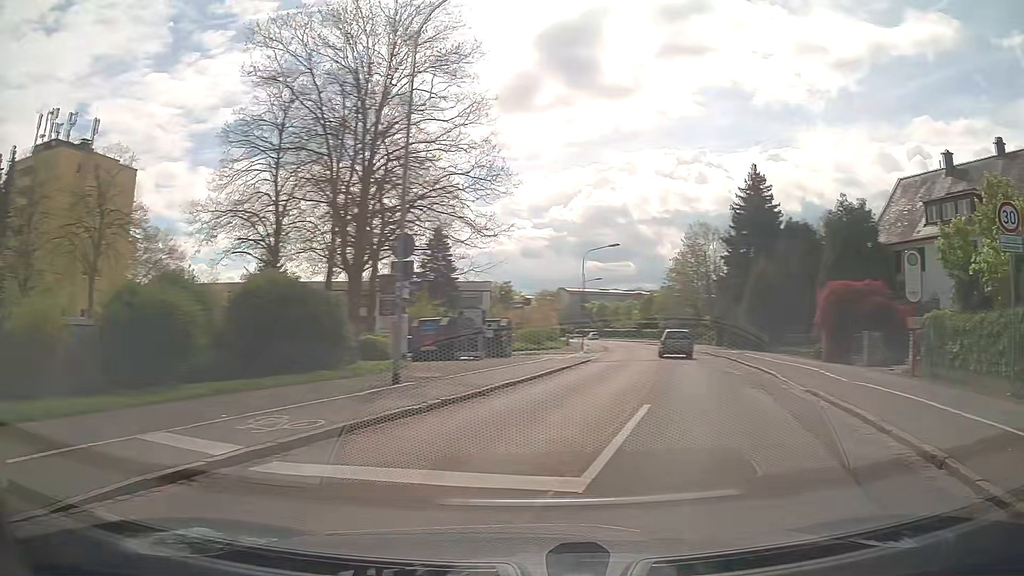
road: tertiary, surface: asphalt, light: Day
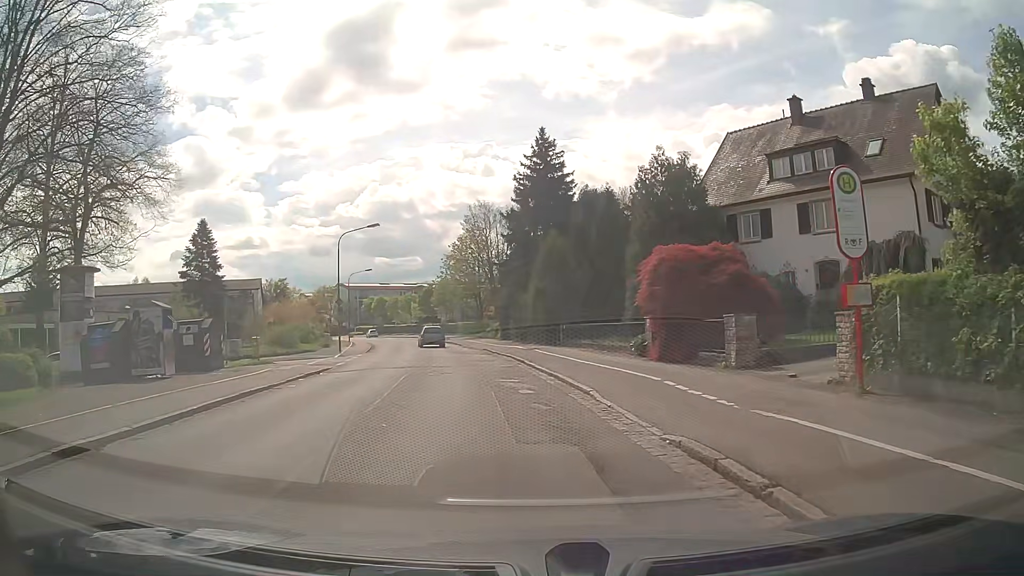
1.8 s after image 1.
(+2.0, +8.6) m; +16°
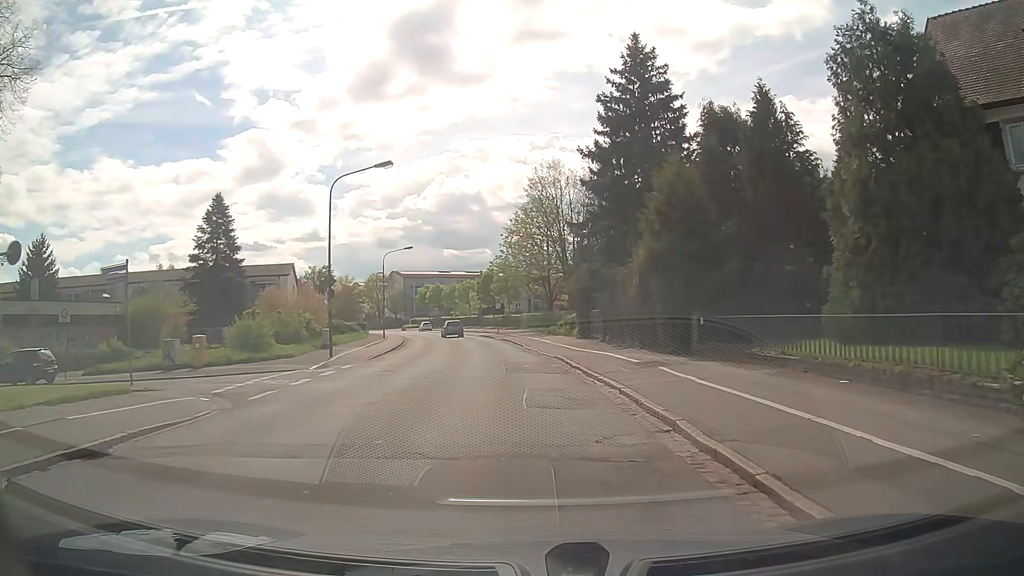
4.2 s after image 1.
(-1.0, +16.1) m; -6°
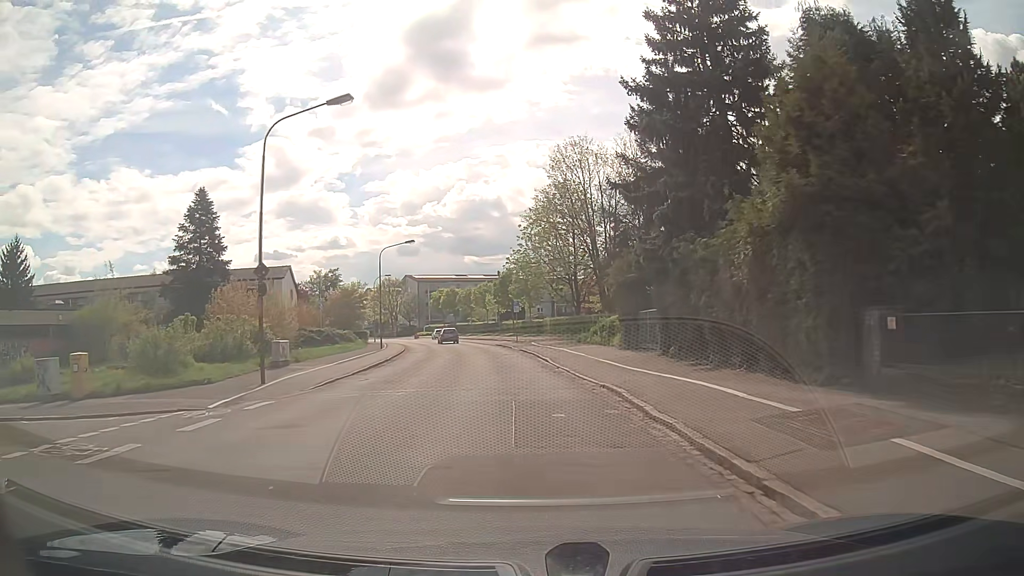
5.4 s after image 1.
(-0.1, +9.8) m; -2°
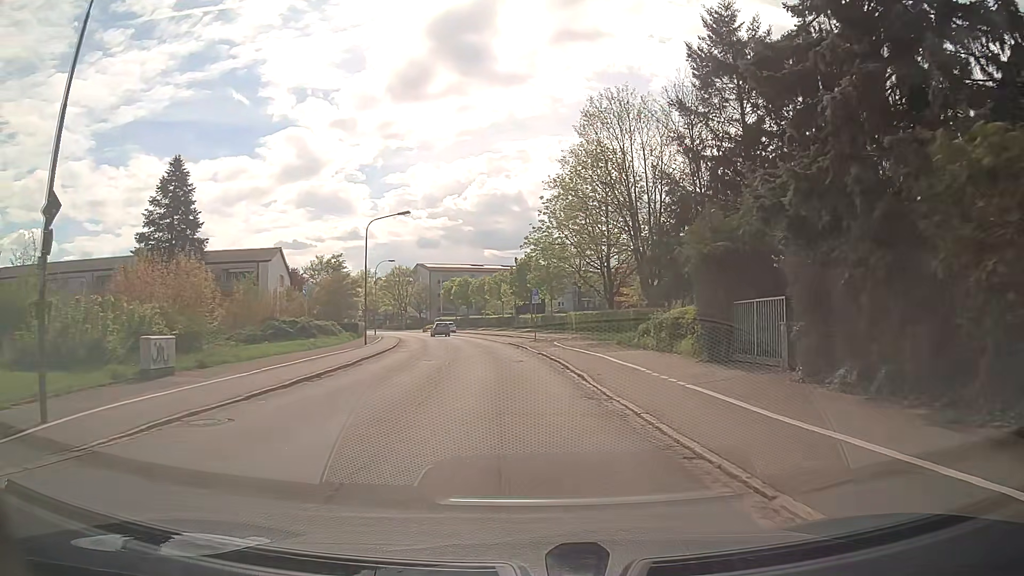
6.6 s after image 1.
(-0.1, +10.6) m; -2°
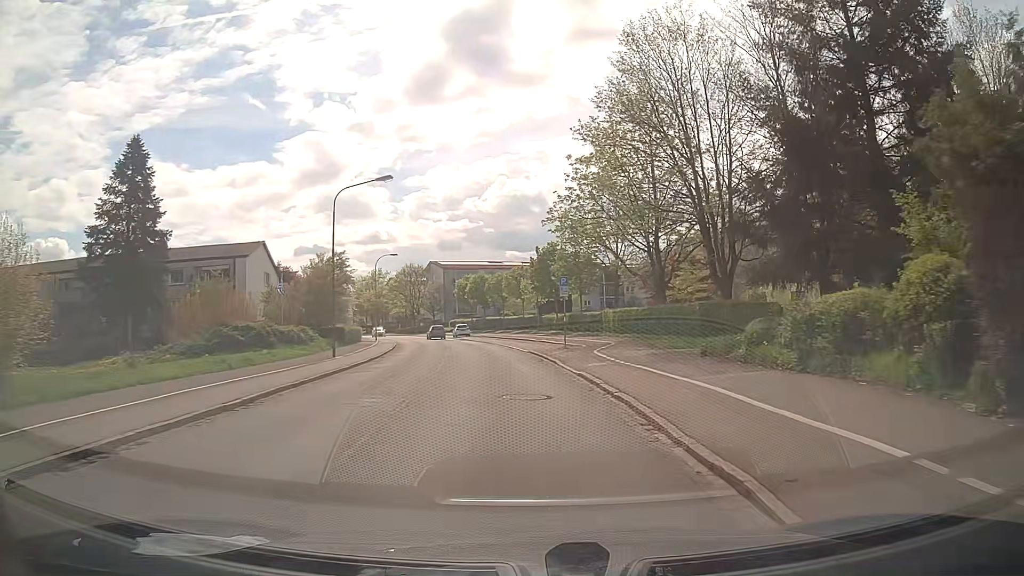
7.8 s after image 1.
(0.0, +11.3) m; -1°
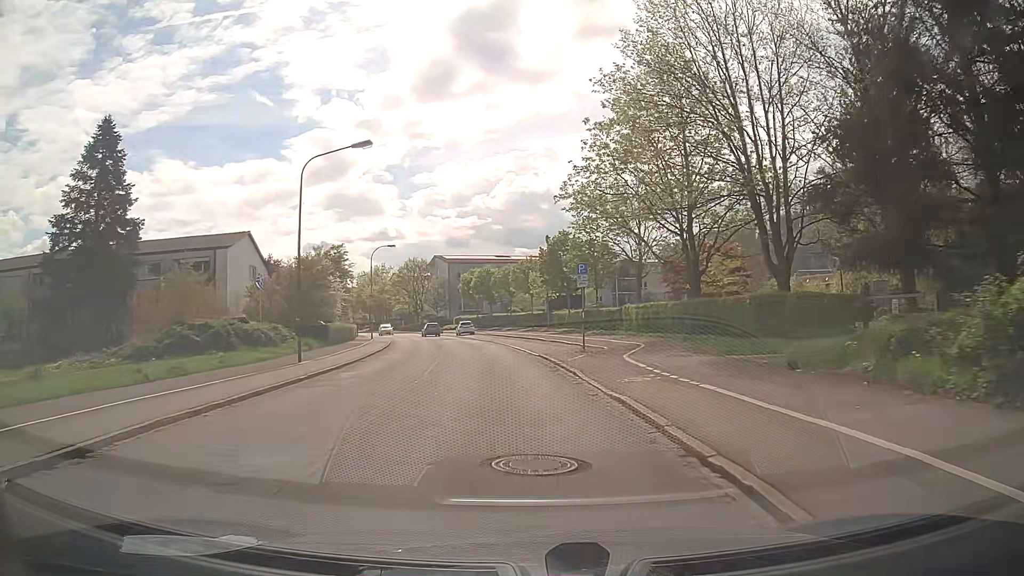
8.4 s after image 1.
(0.0, +5.9) m; 0°
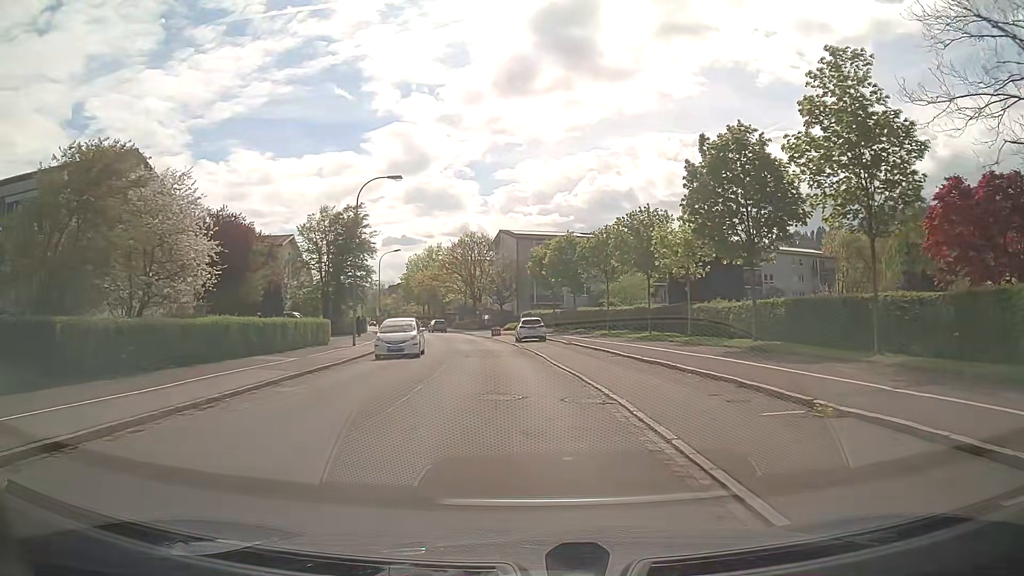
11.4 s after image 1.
(-2.0, +30.9) m; -7°
(0, +10) (-1, +20) (-1, +30) (-2, +40) (-4, +50) (-5, +60) (-8, +69) (-10, +79) (-13, +89) (-16, +98) m
